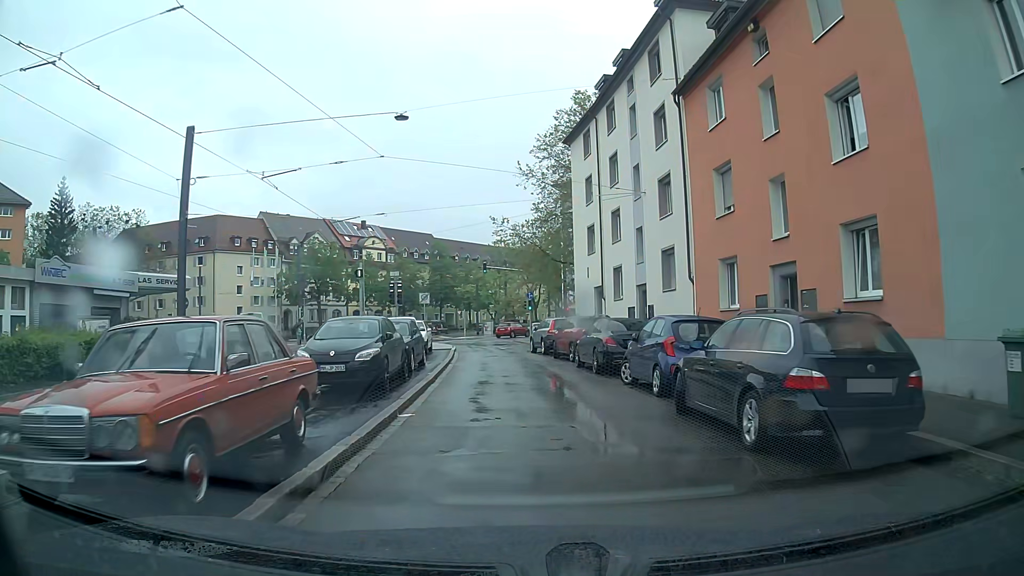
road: residential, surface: asphalt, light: Day
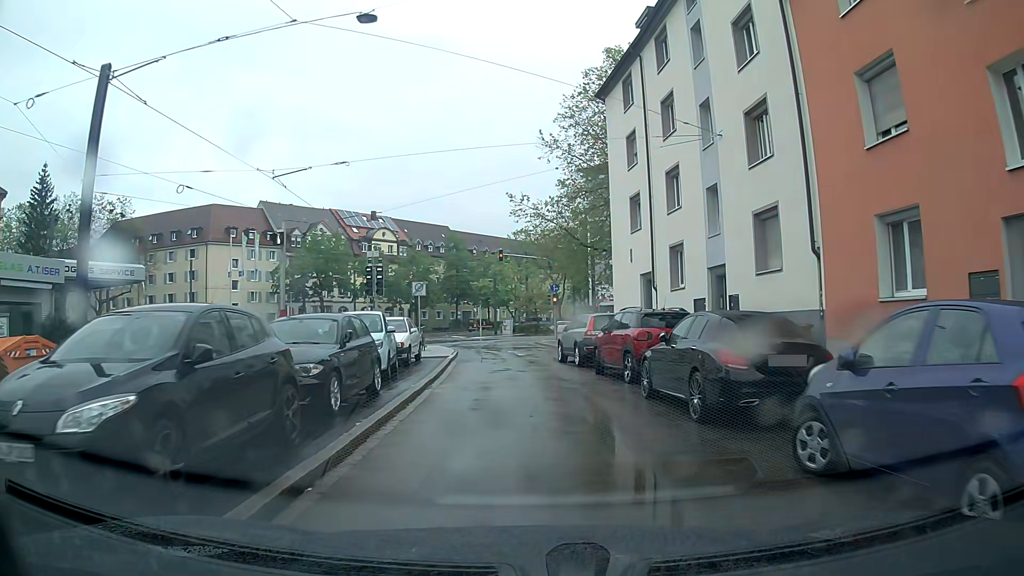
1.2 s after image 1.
(0.0, +8.9) m; -2°
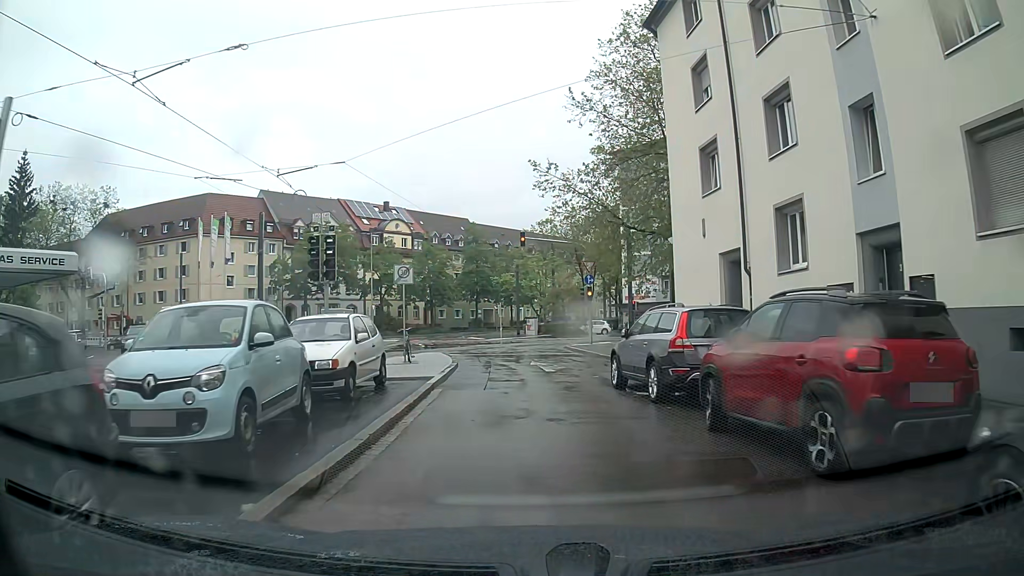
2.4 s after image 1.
(-0.1, +8.8) m; -2°
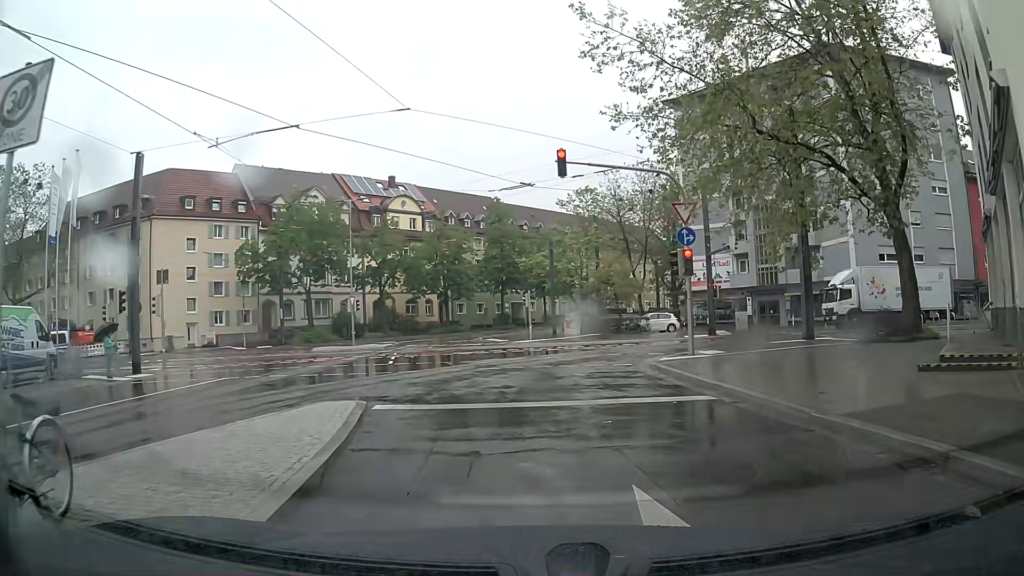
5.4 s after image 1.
(-0.4, +17.2) m; -3°
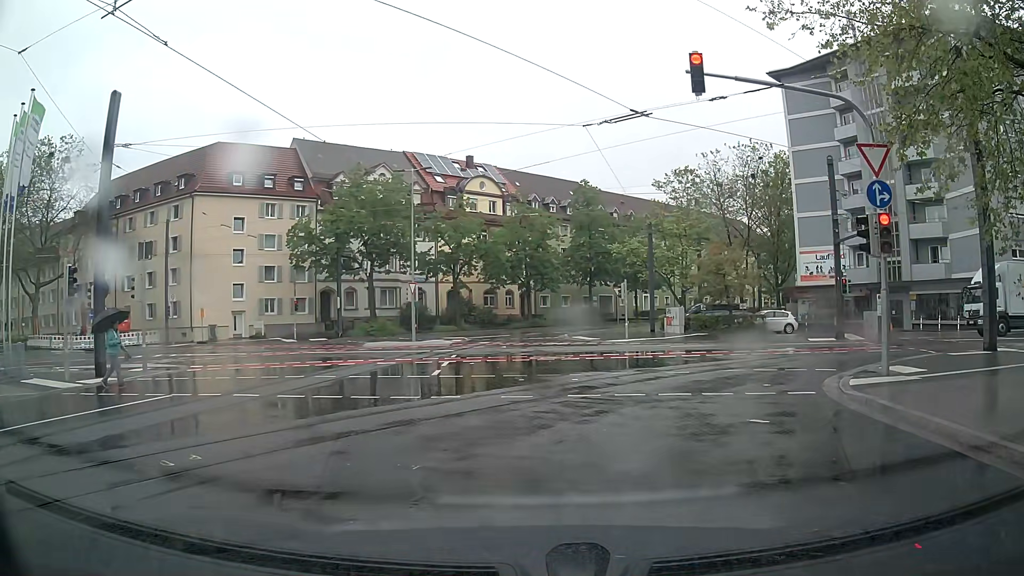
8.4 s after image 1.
(-0.4, +7.0) m; -4°
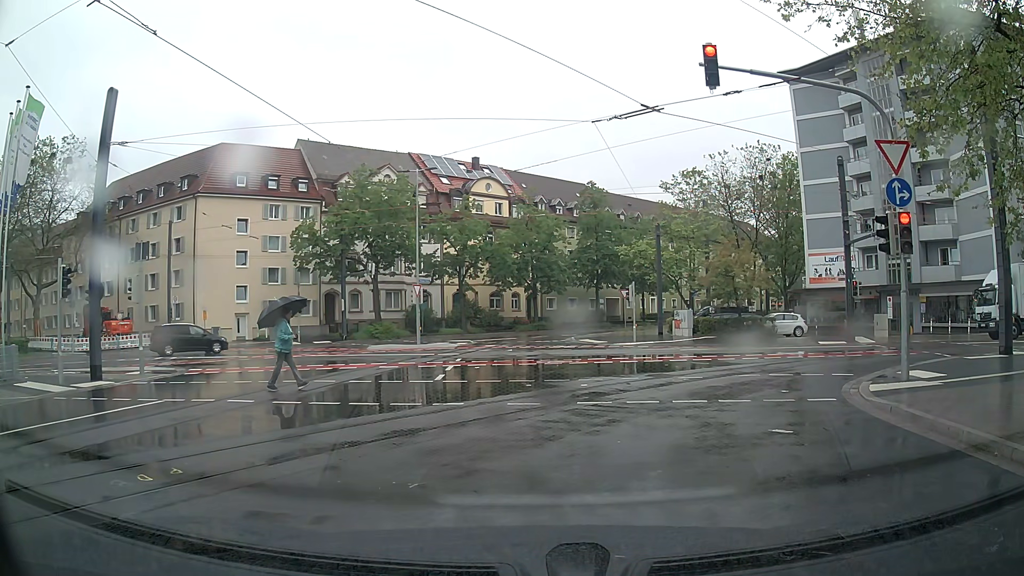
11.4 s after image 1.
(0.0, +0.6) m; 0°
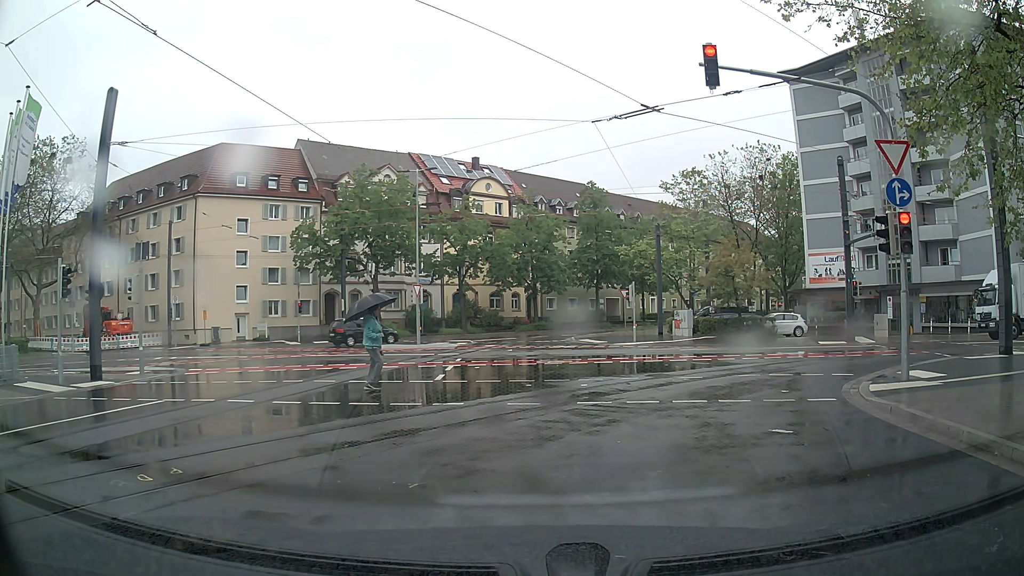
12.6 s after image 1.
(0.0, 0.0) m; 0°
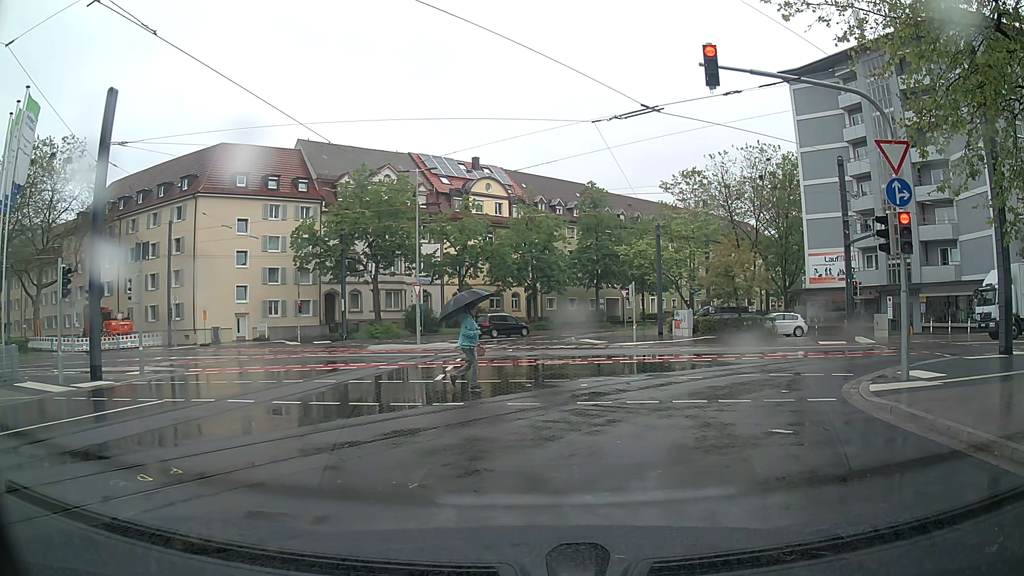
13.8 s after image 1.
(0.0, 0.0) m; 0°
